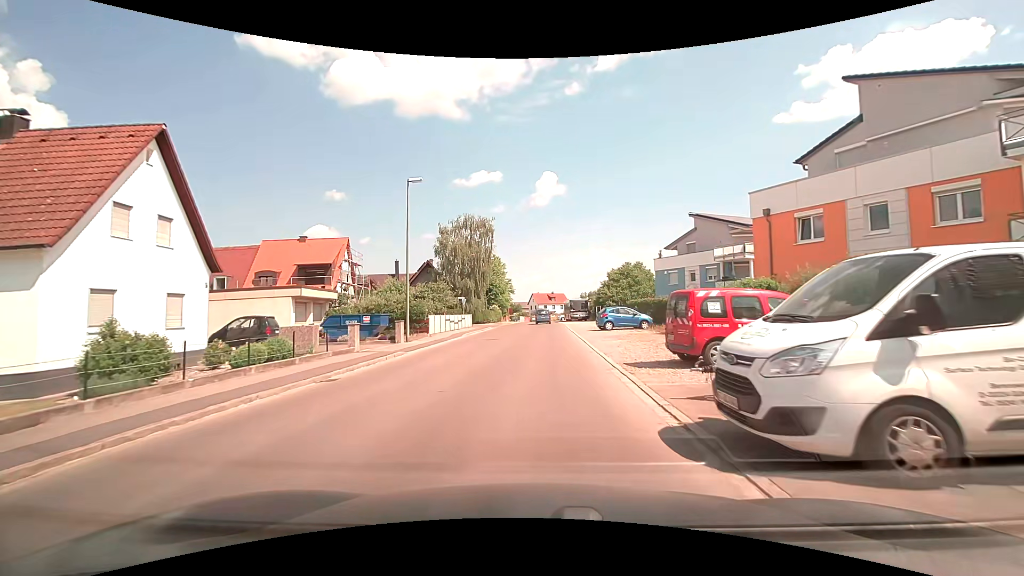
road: unclassified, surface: asphalt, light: Day
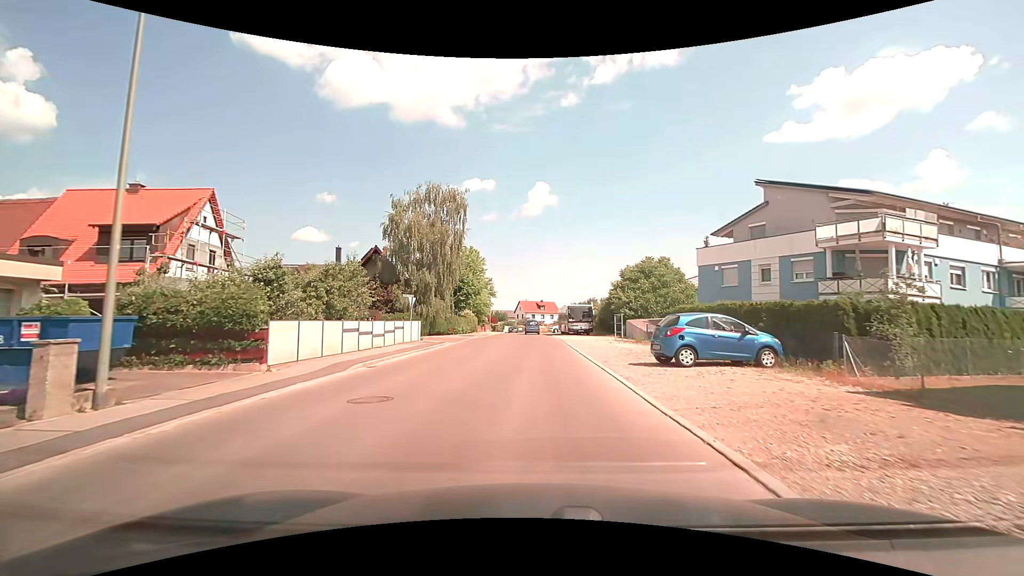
(0.0, +18.1) m; +1°
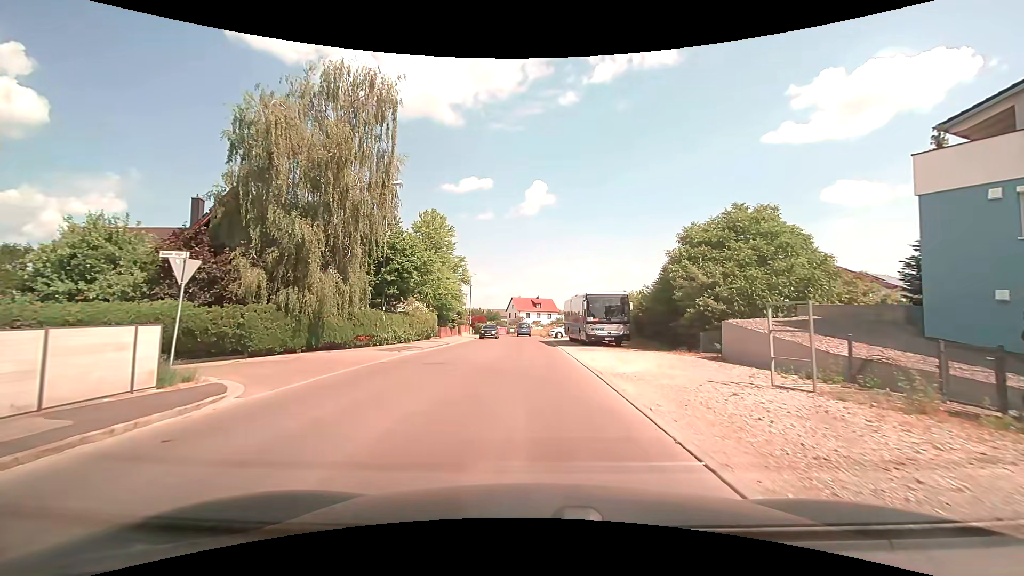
(+0.2, +22.3) m; +1°
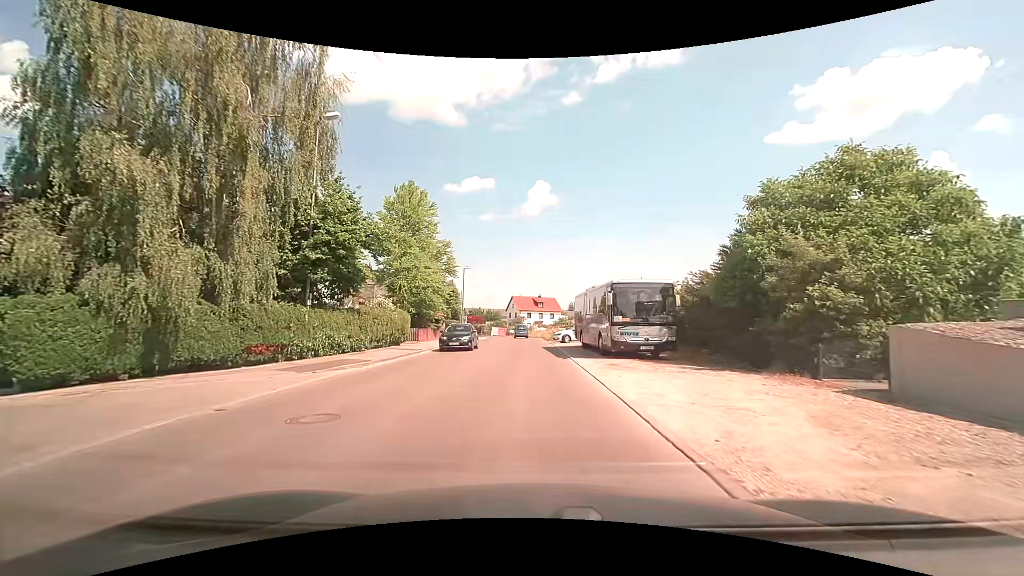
(-0.1, +8.9) m; -1°
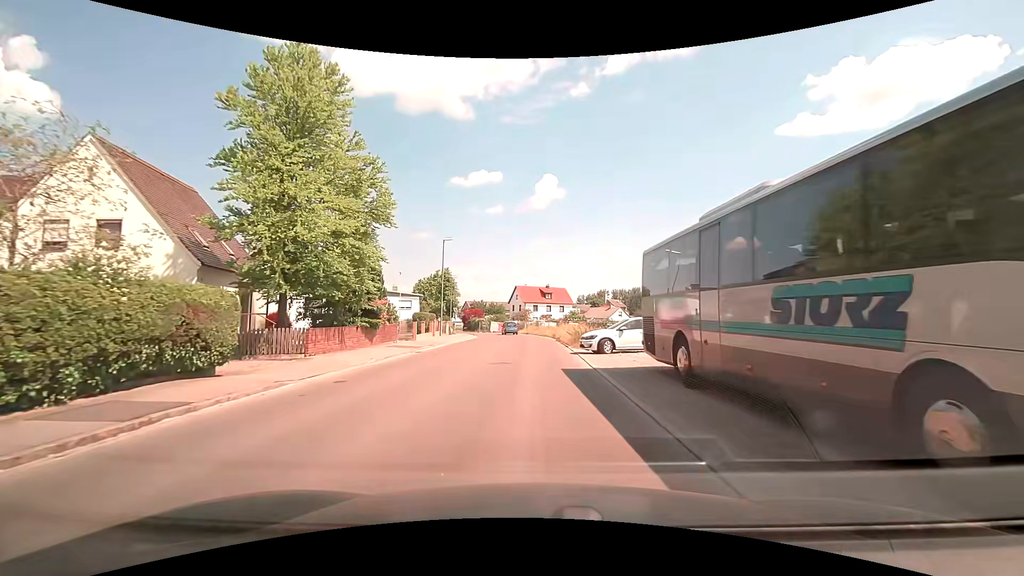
(-0.1, +18.0) m; -1°
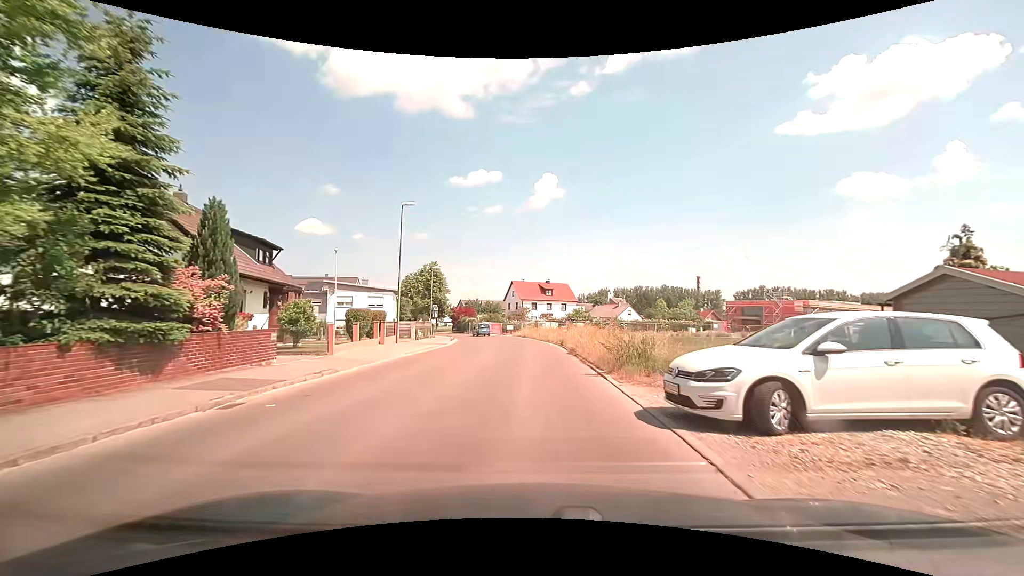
(+0.1, +13.6) m; +1°
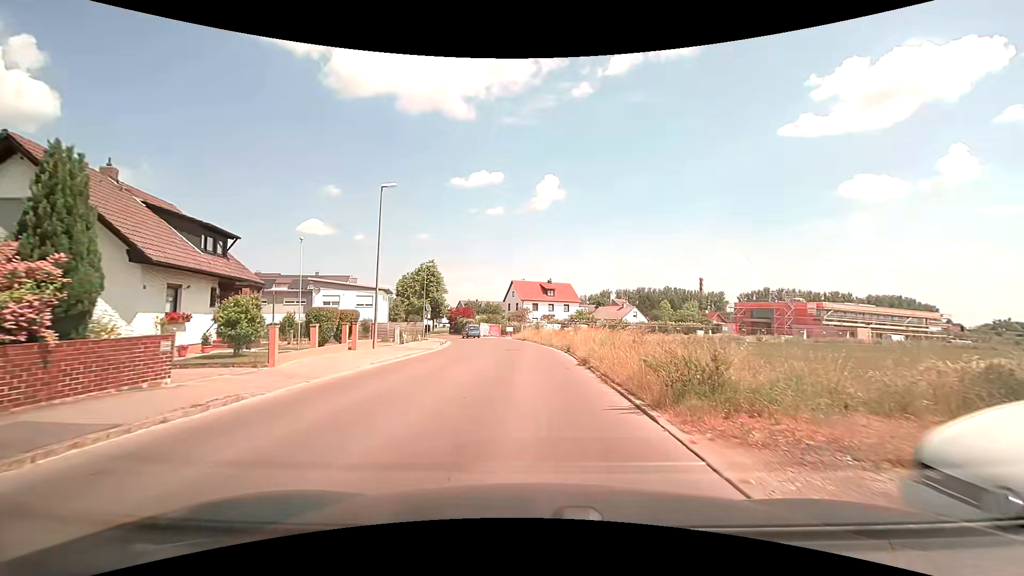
(0.0, +4.5) m; 0°
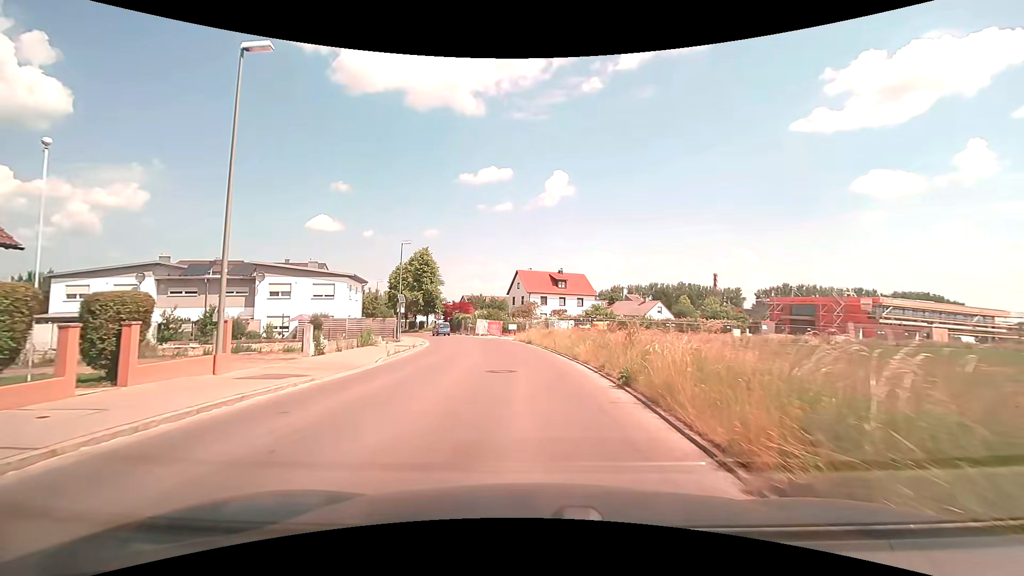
(-0.1, +13.6) m; -1°
(0, +10) (0, +20) (-1, +30) (-3, +40) (-5, +50) (-8, +59) (-11, +69) (-15, +78) (-19, +87) (-24, +96) m
